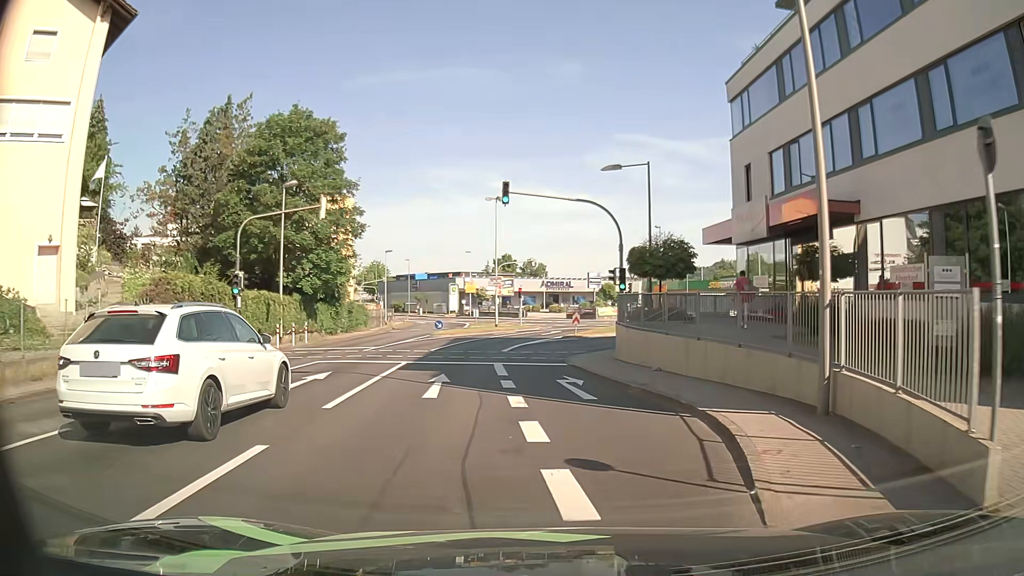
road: tertiary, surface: asphalt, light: Day
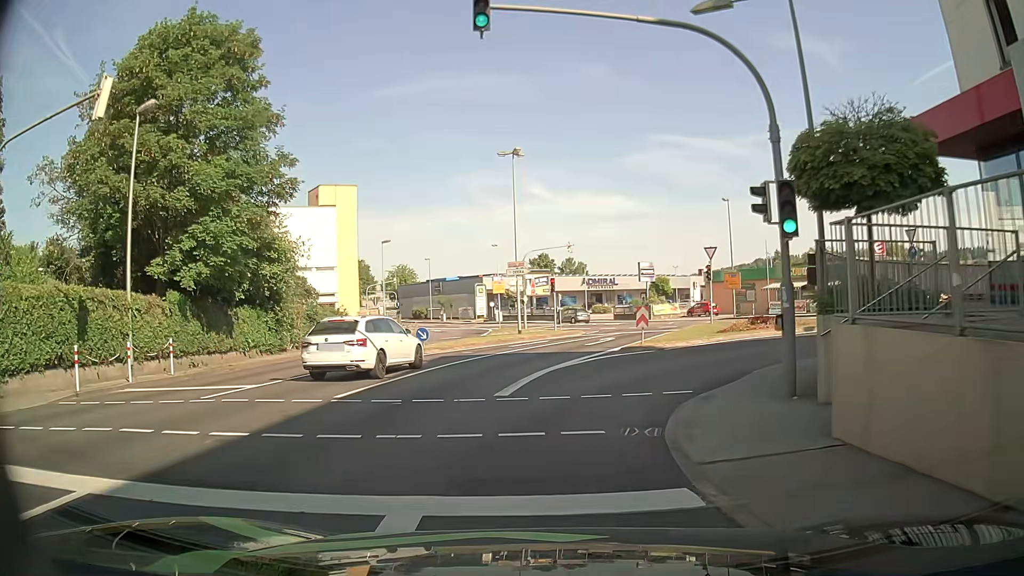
(-0.1, +15.7) m; -3°
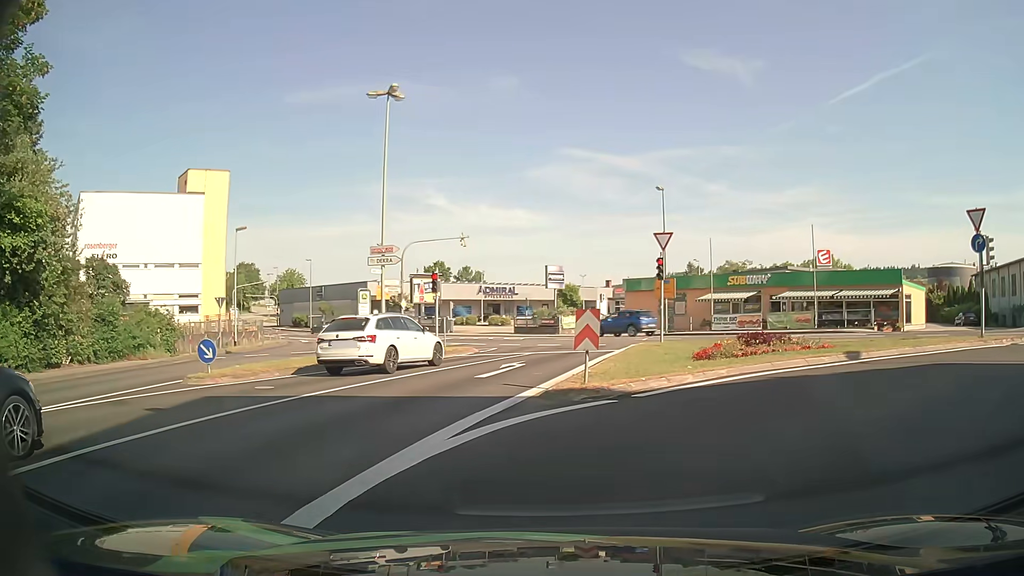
(+0.3, +11.3) m; +7°
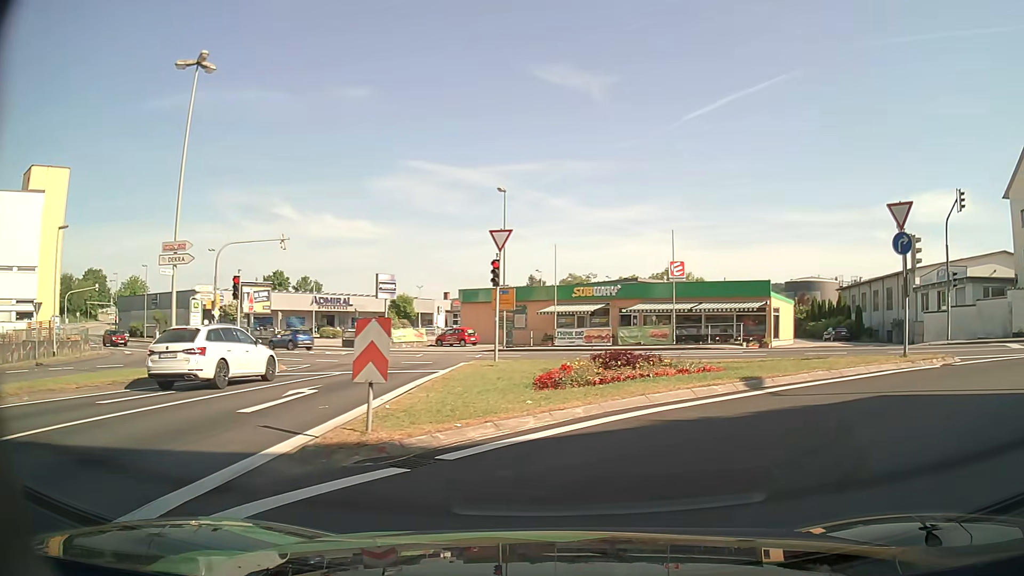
(+0.5, +4.2) m; +14°
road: tertiary_link
